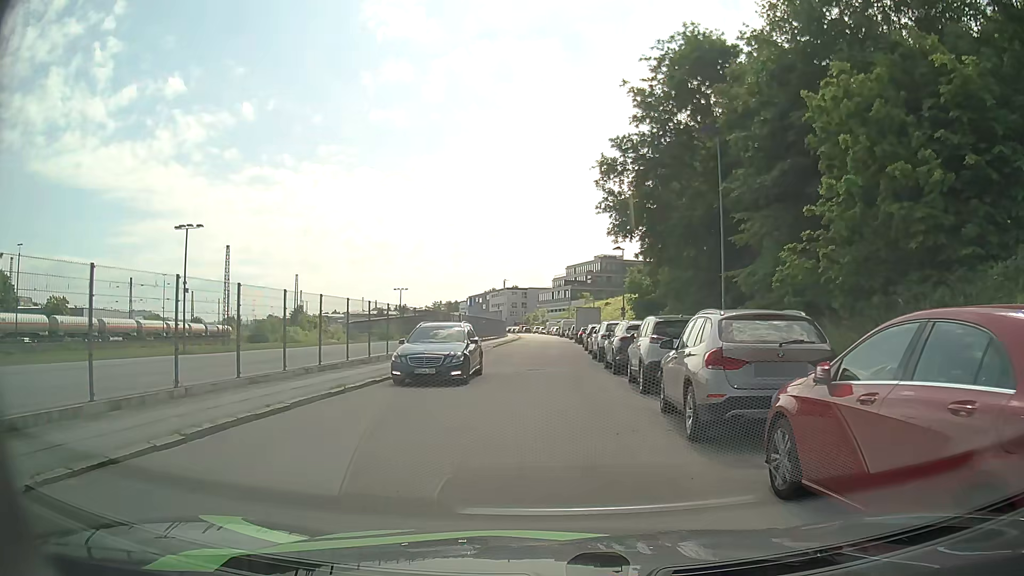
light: Day
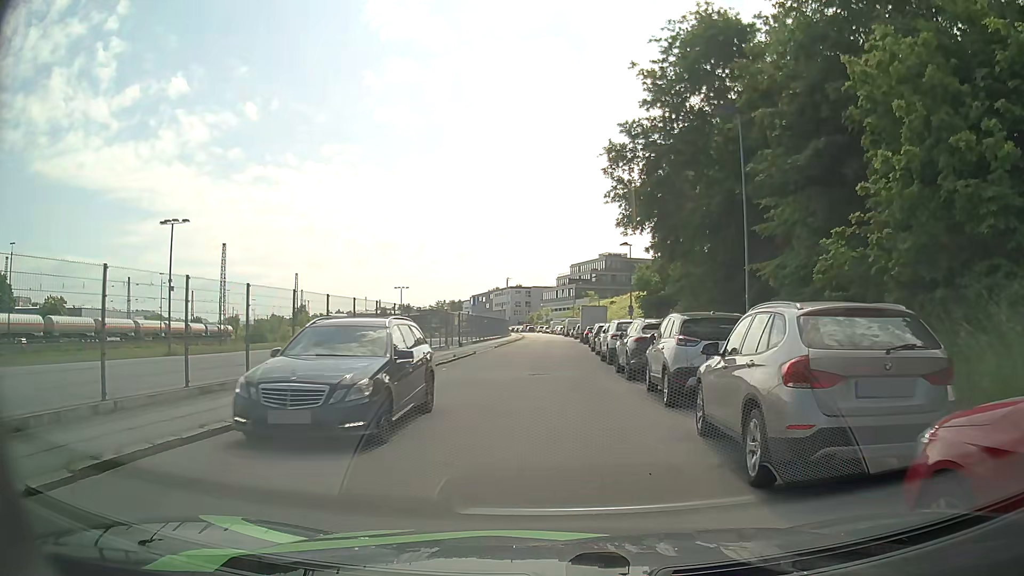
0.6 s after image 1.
(0.0, +2.4) m; 0°
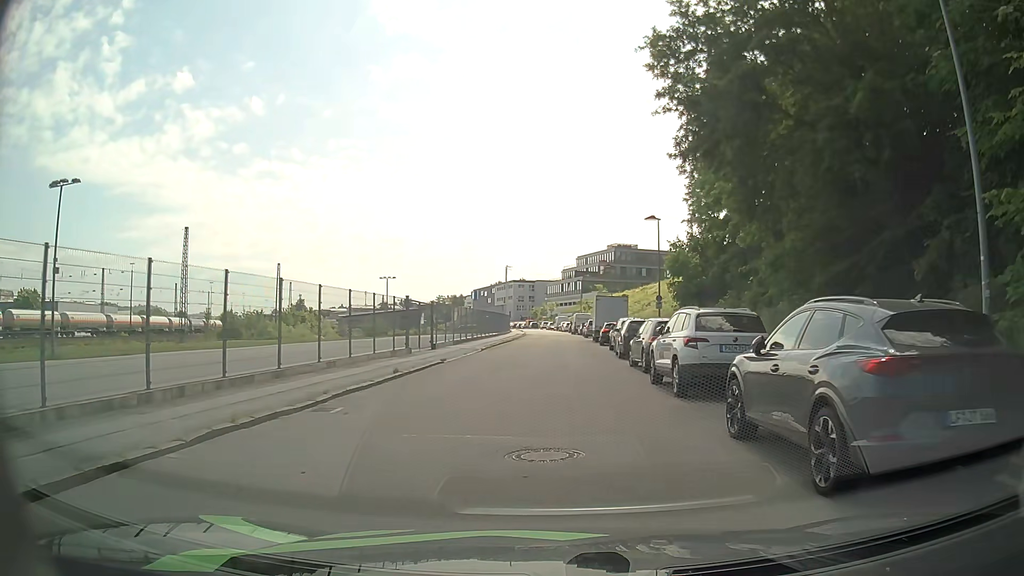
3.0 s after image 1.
(-0.2, +12.1) m; -1°
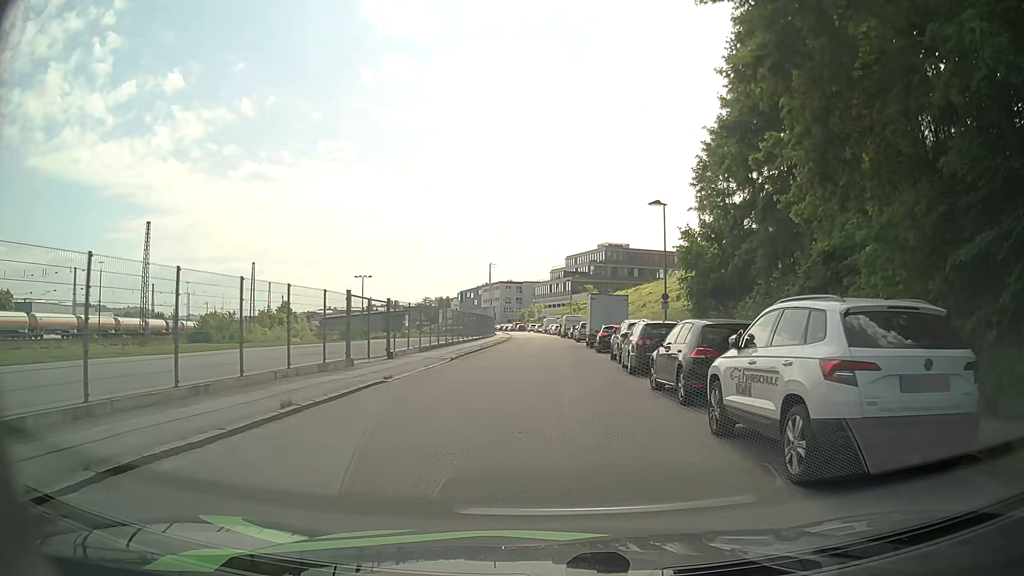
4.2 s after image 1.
(0.0, +6.6) m; +1°
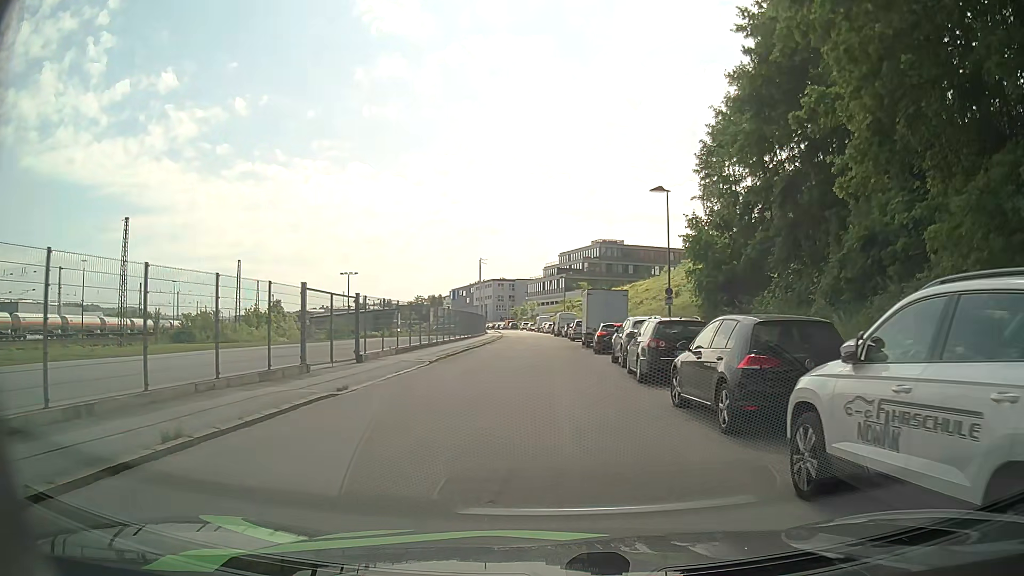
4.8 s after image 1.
(0.0, +3.3) m; +1°
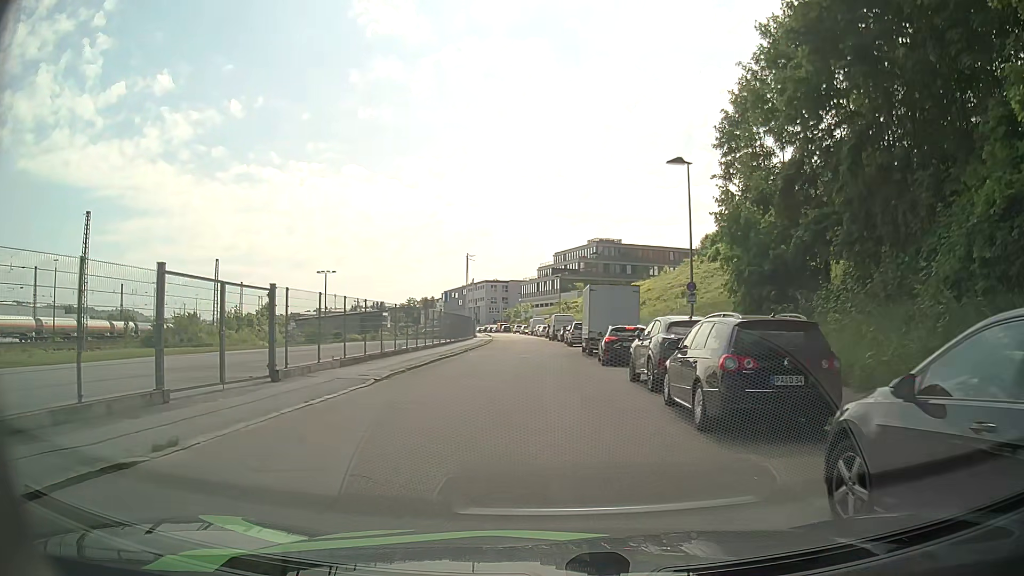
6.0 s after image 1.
(-0.1, +6.7) m; 0°
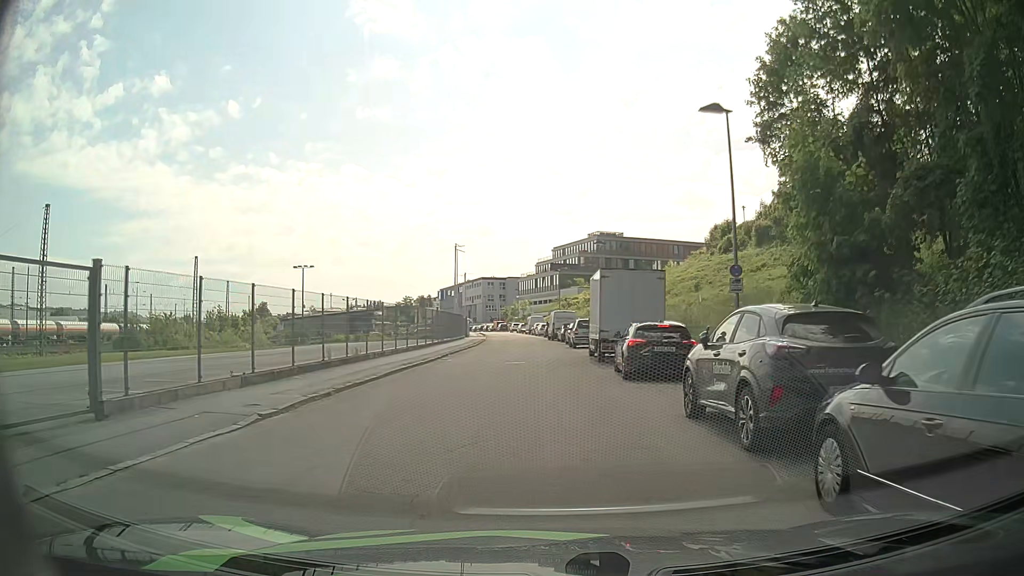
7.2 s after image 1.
(-0.1, +6.9) m; +1°
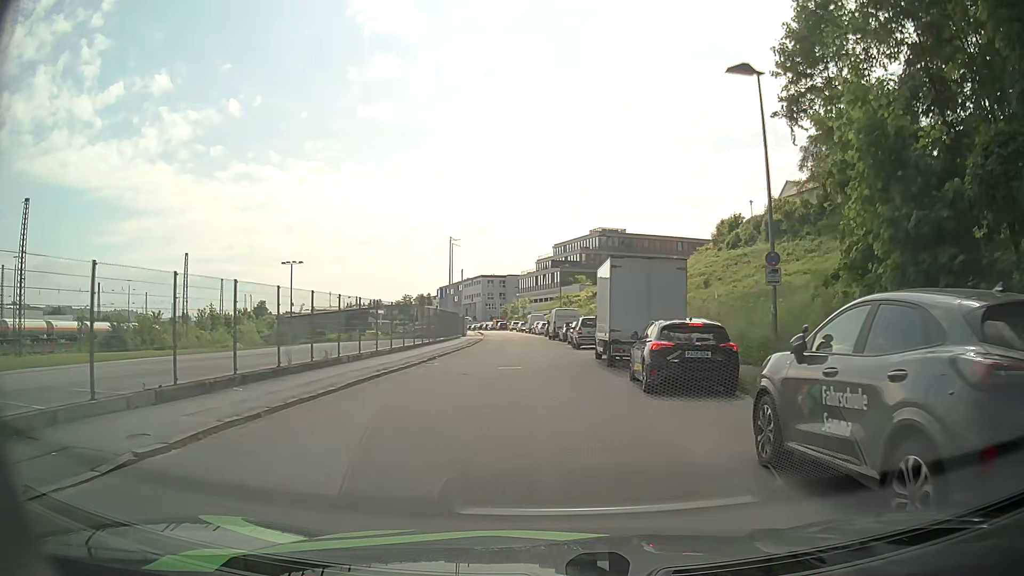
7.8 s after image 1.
(-0.1, +3.4) m; -1°
(0, +10) (0, +20) (0, +30) (-1, +40) (-1, +50) (-2, +60) (-3, +70) (-4, +80) (-5, +90) (-7, +100) m
